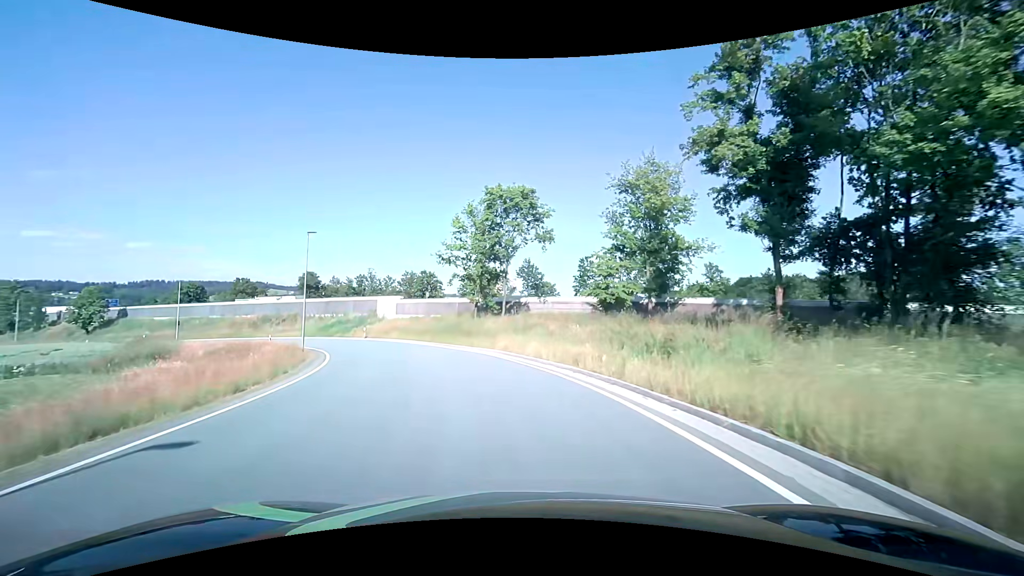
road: unclassified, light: Day
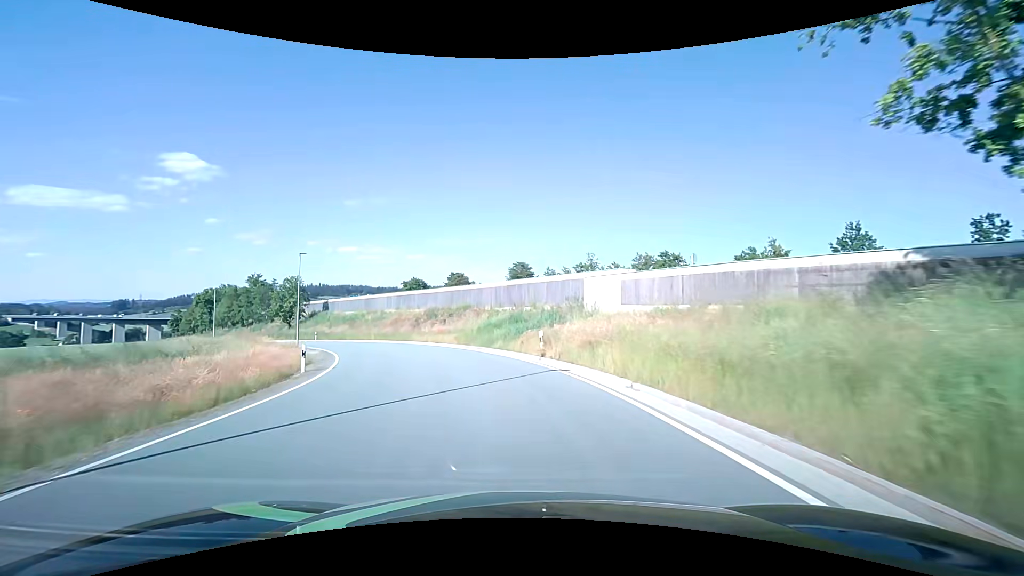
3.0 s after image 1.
(-6.8, +33.1) m; -26°
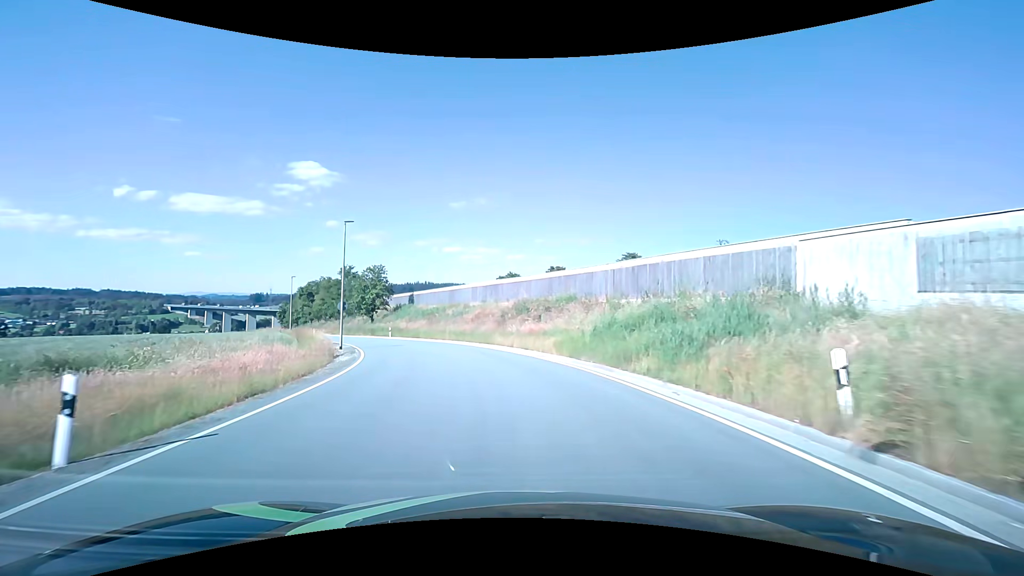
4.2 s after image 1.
(-1.4, +13.8) m; -11°
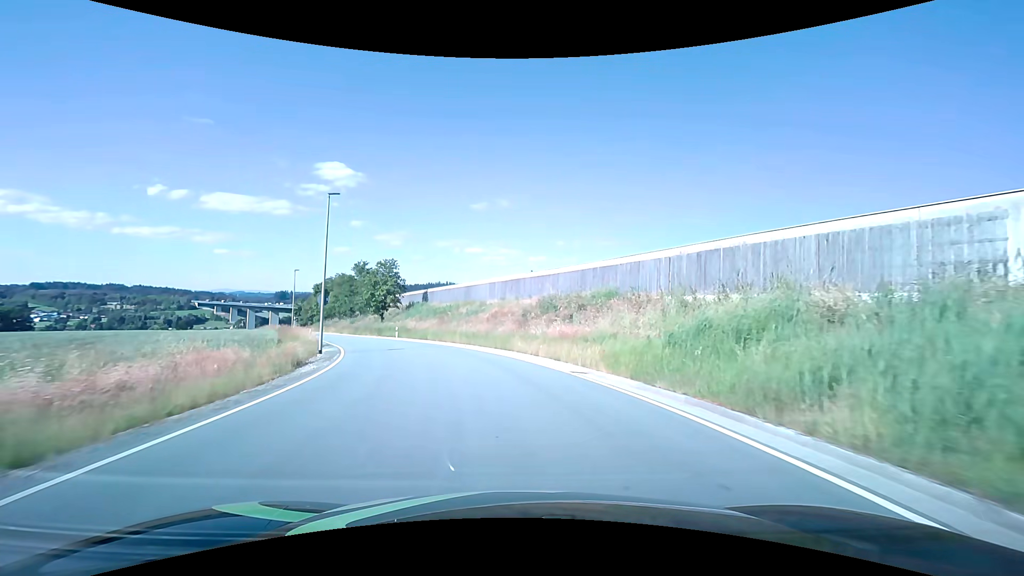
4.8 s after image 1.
(-0.2, +6.9) m; -3°
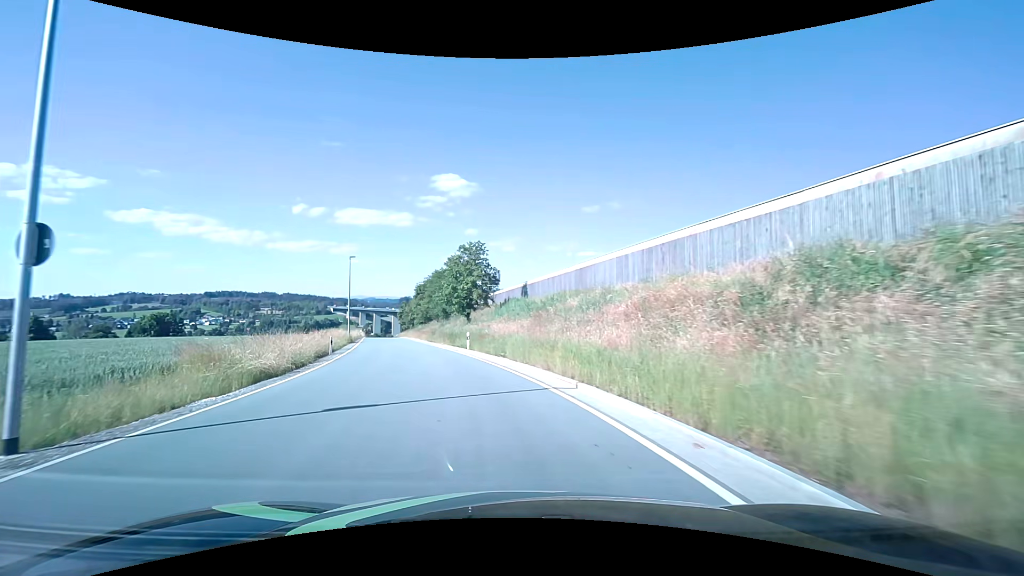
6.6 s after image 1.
(-1.5, +20.2) m; -12°
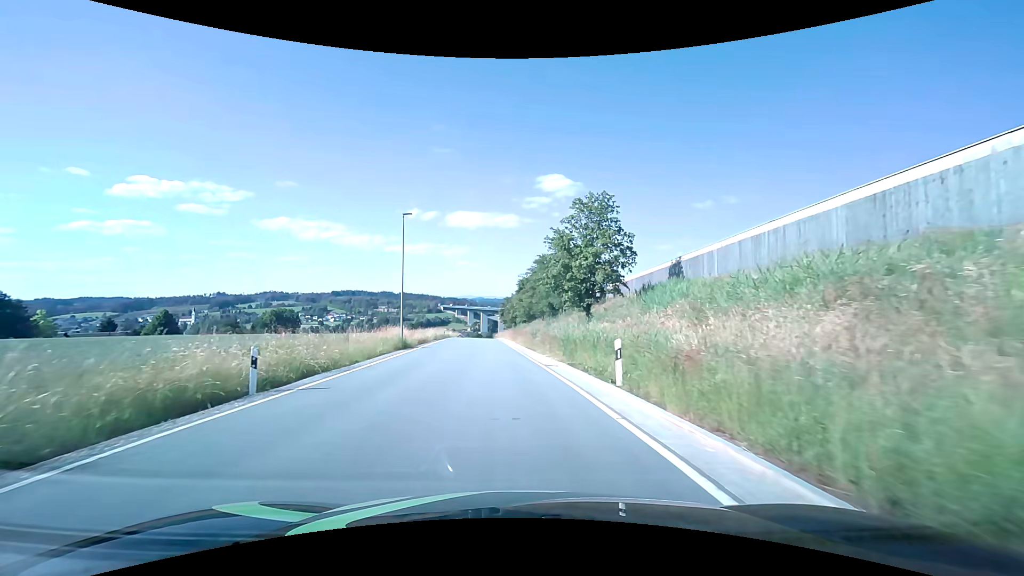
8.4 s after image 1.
(-2.7, +19.6) m; -13°
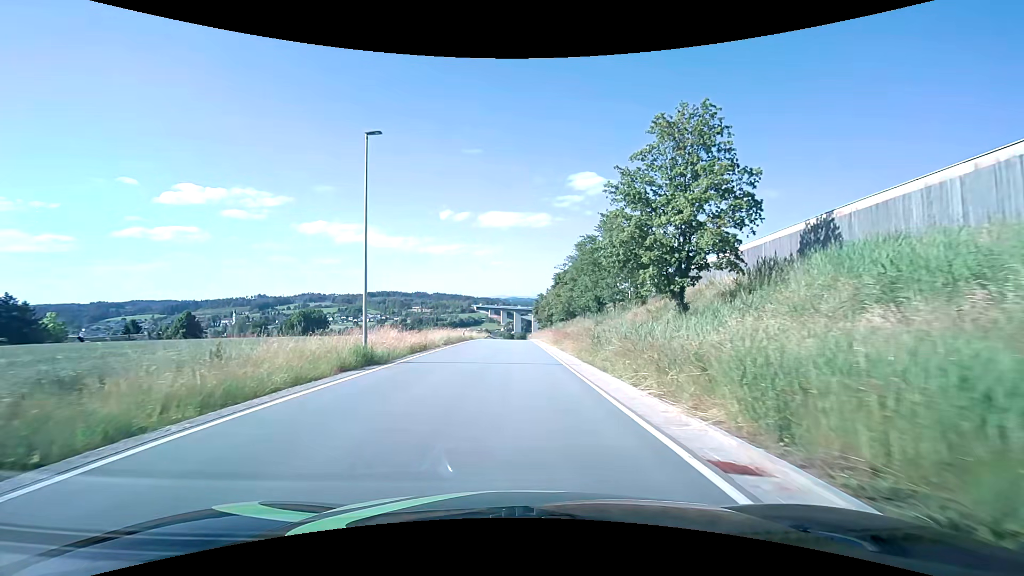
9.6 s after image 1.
(-0.5, +13.5) m; -4°
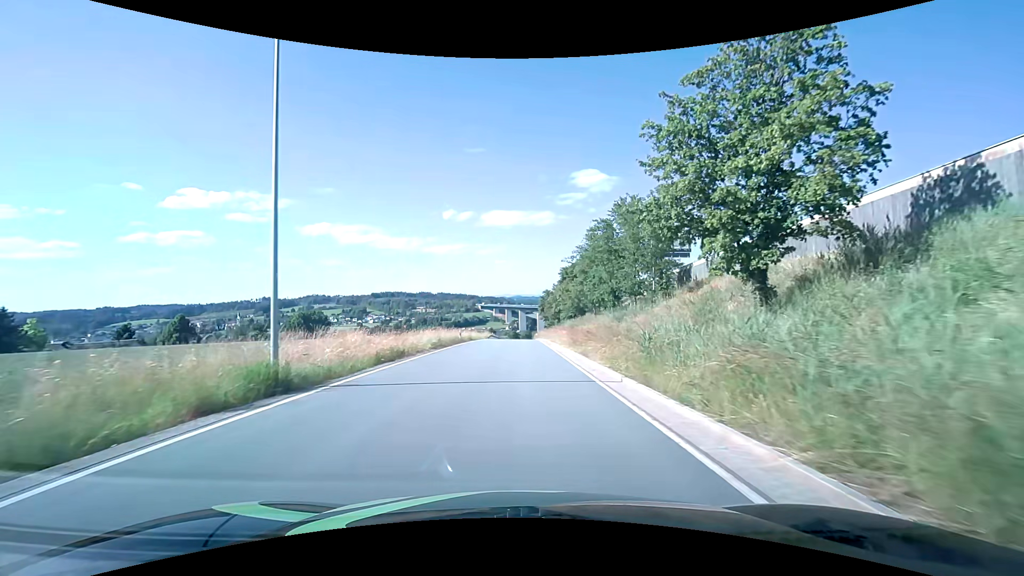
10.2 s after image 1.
(0.0, +6.9) m; -1°
(0, +10) (0, +20) (0, +30) (0, +40) (0, +50) (0, +60) (0, +70) (0, +80) (0, +90) (0, +100) m
